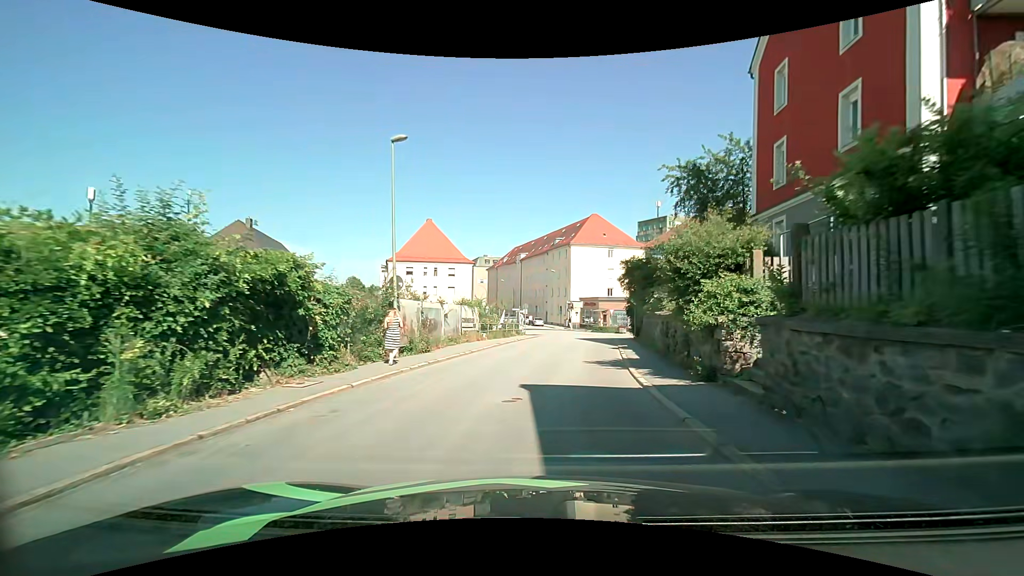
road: tertiary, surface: asphalt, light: Day
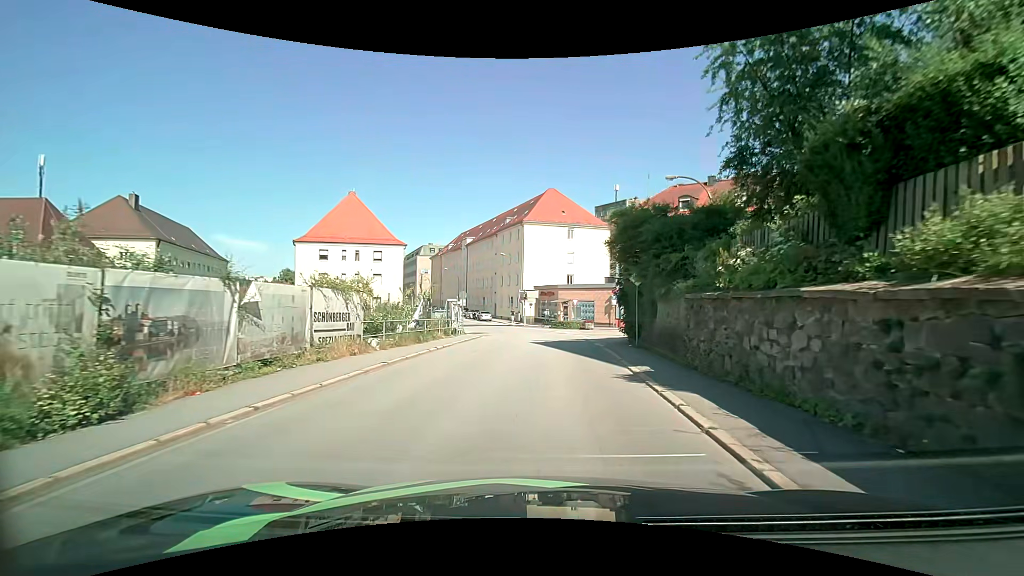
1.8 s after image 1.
(+0.6, +13.5) m; +6°
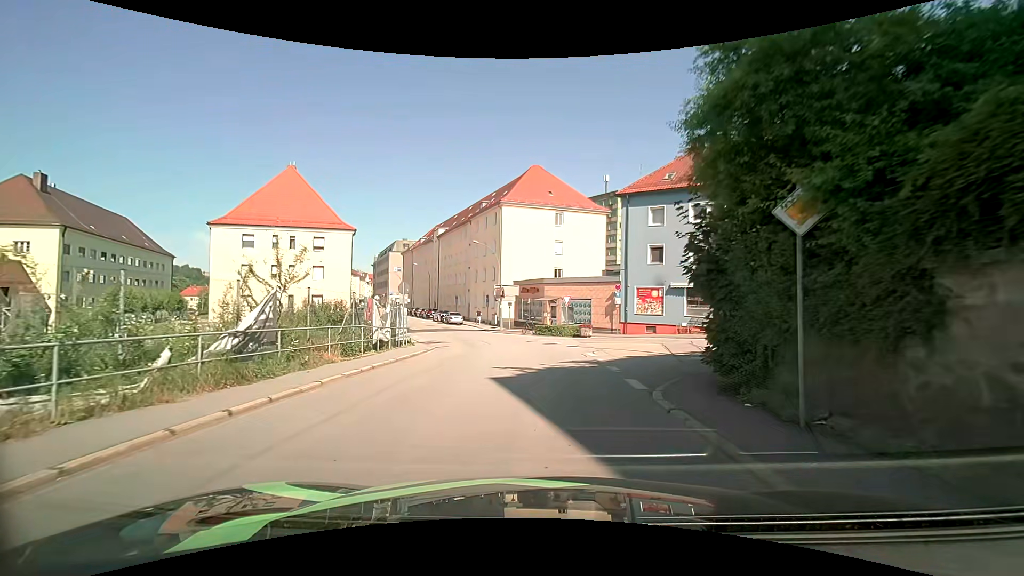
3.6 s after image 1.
(+0.3, +12.0) m; +3°
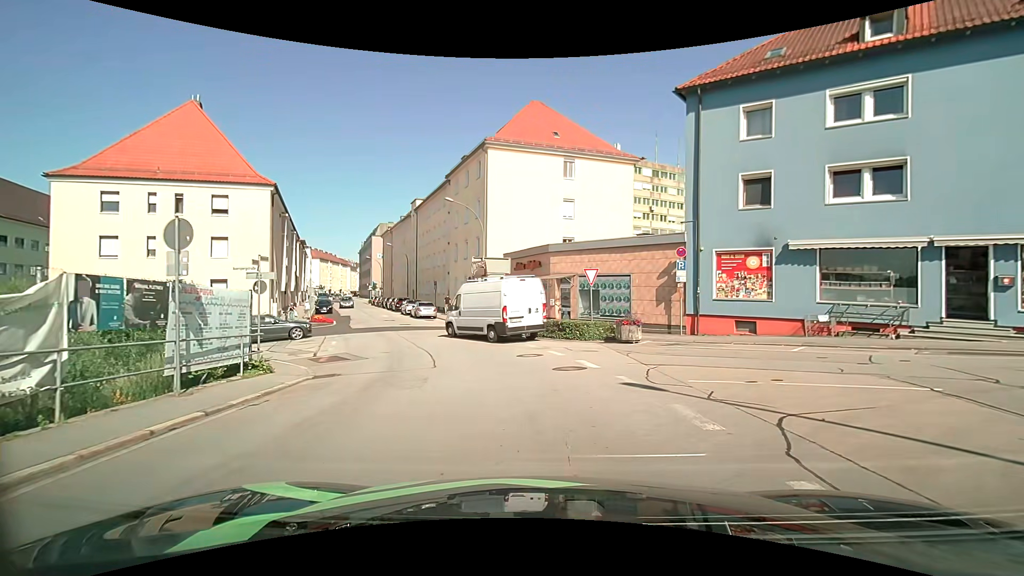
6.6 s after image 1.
(-0.2, +15.6) m; 0°
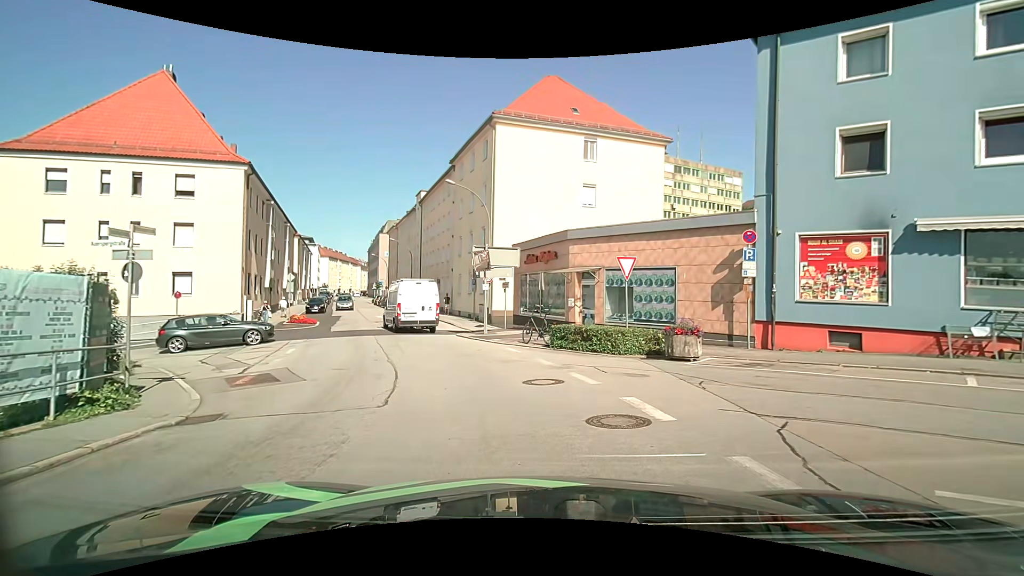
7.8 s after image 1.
(-0.1, +5.3) m; -2°
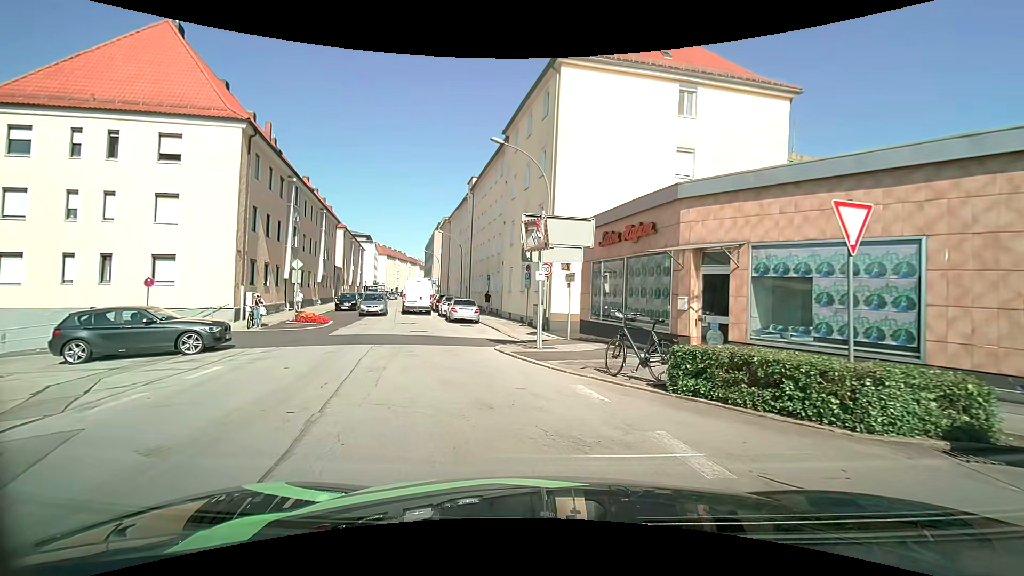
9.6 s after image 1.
(-0.4, +7.9) m; -6°
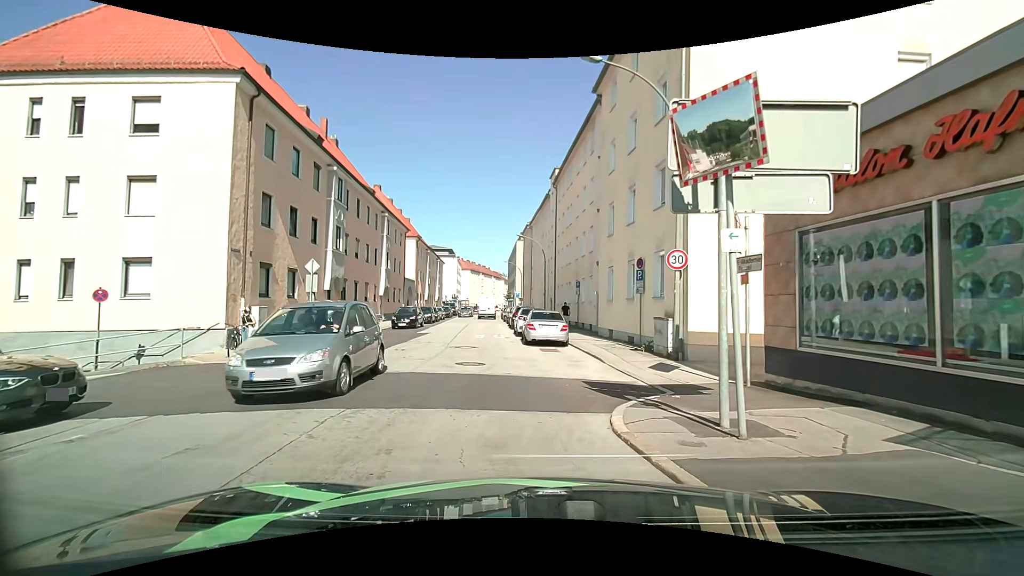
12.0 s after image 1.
(-0.7, +8.5) m; -10°
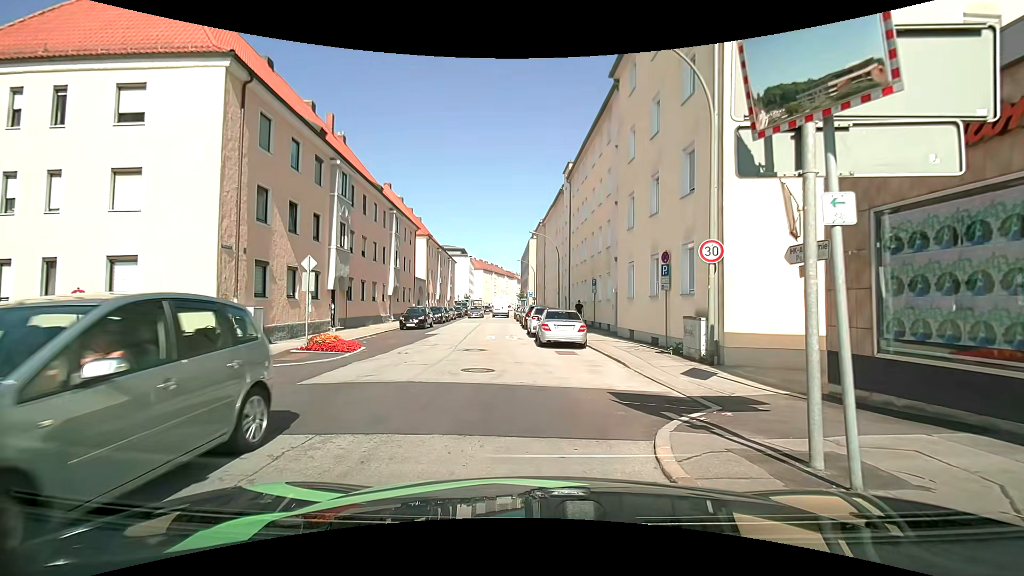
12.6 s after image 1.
(0.0, +1.5) m; -1°
